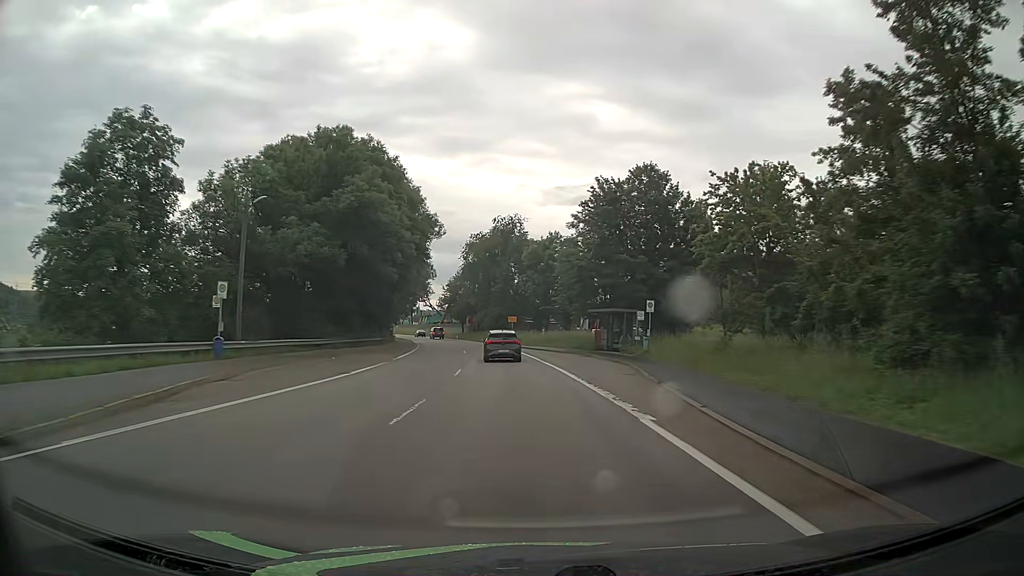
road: primary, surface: asphalt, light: Day
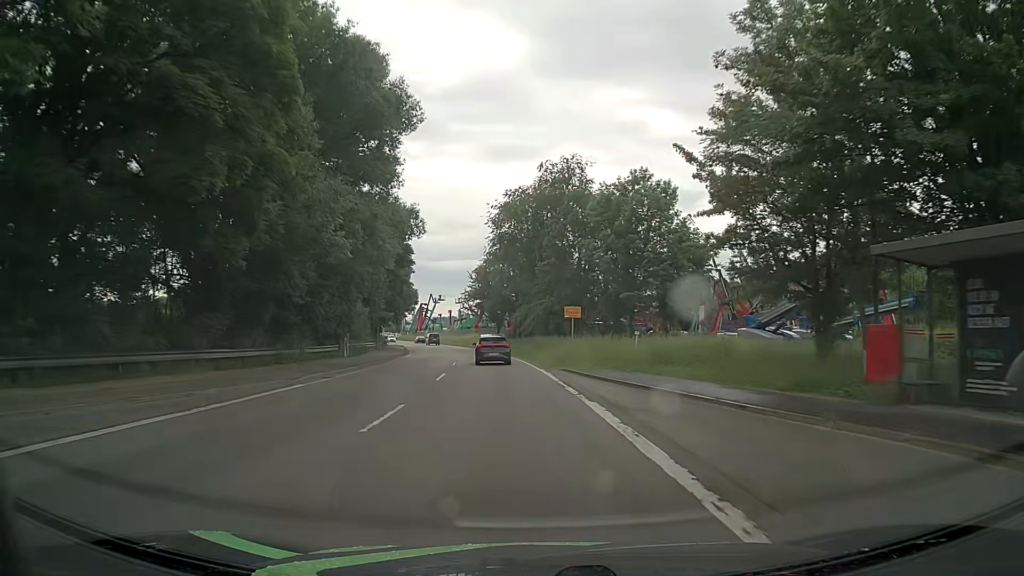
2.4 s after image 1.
(-1.5, +36.3) m; -5°
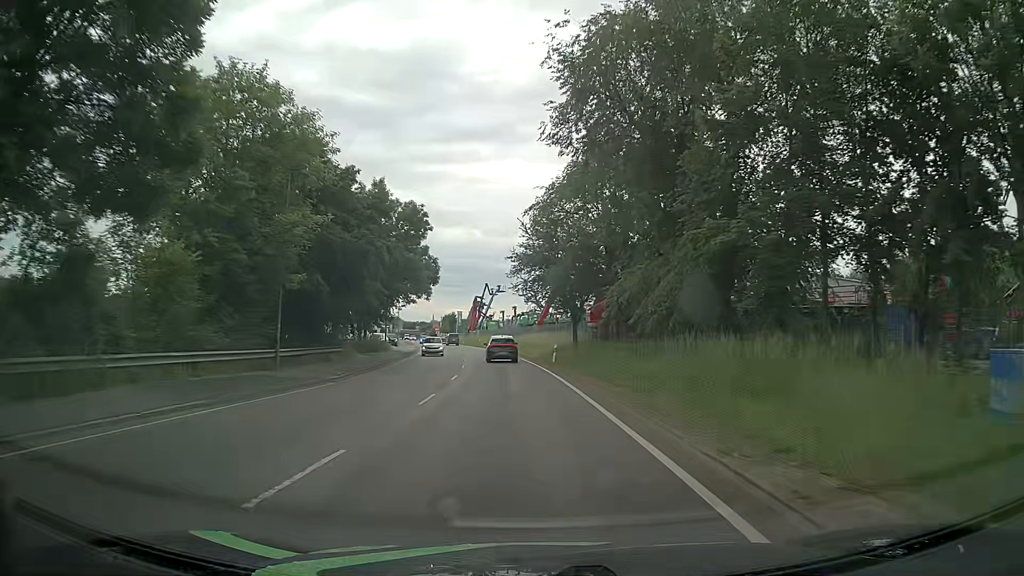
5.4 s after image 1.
(-2.2, +38.6) m; -6°
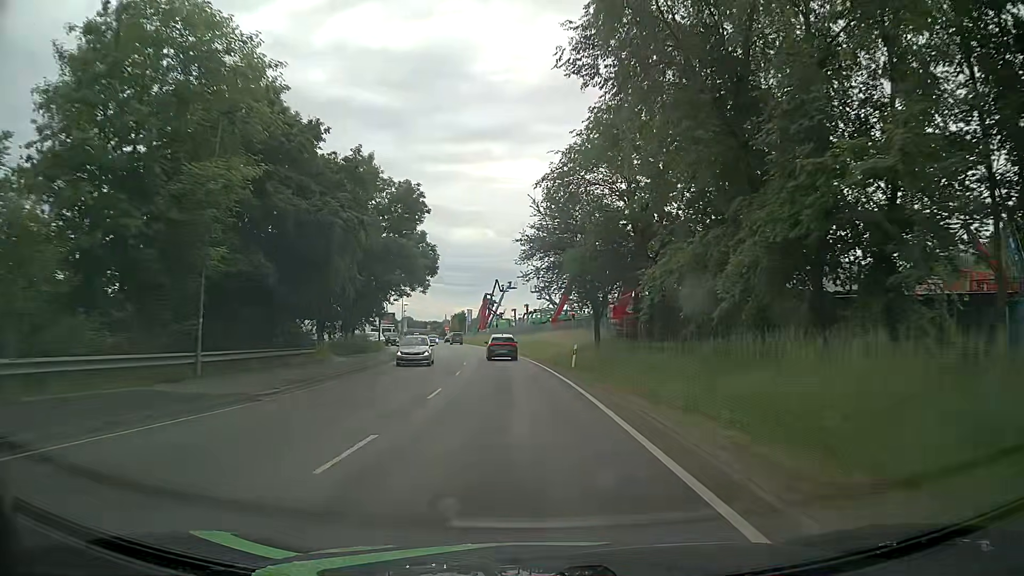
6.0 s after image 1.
(-0.1, +7.6) m; -2°
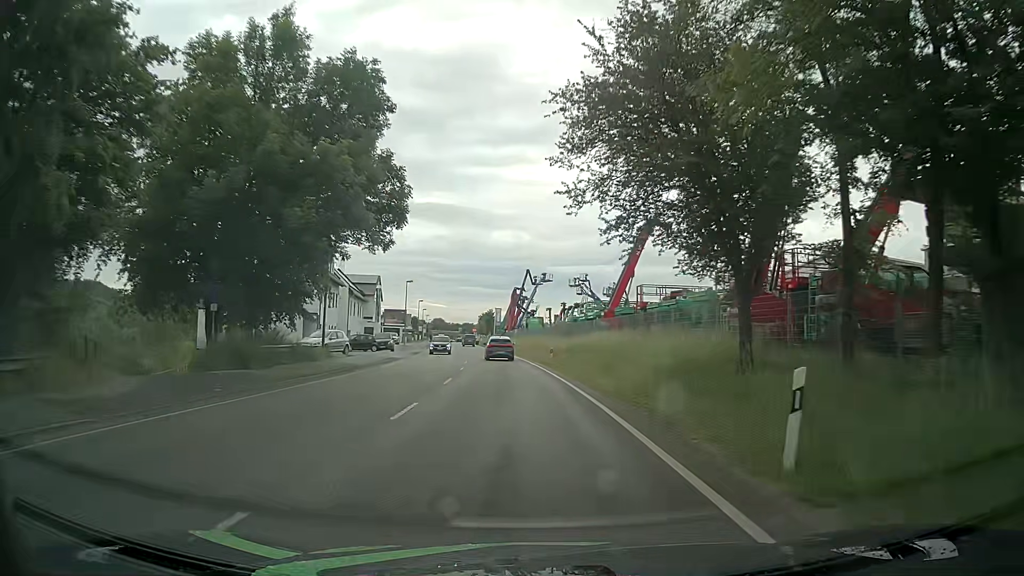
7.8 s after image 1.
(-0.4, +22.9) m; -2°
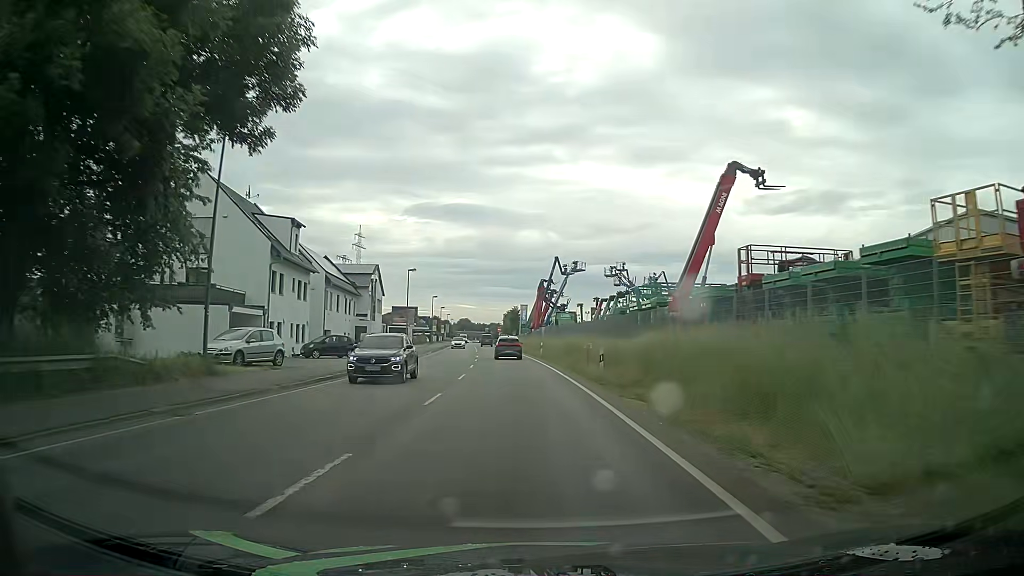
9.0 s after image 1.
(-0.4, +15.3) m; -2°
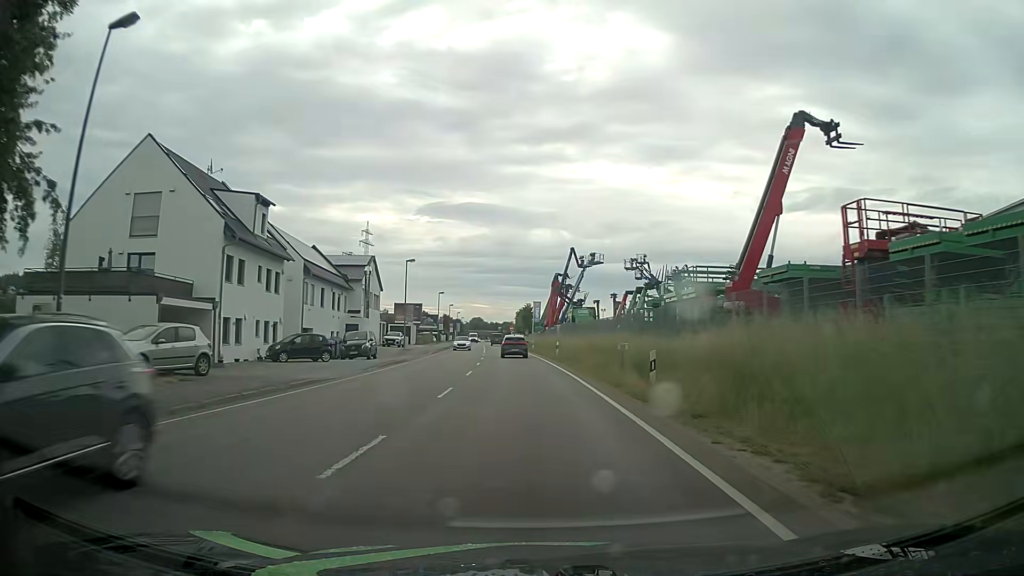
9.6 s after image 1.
(-0.1, +7.6) m; -2°
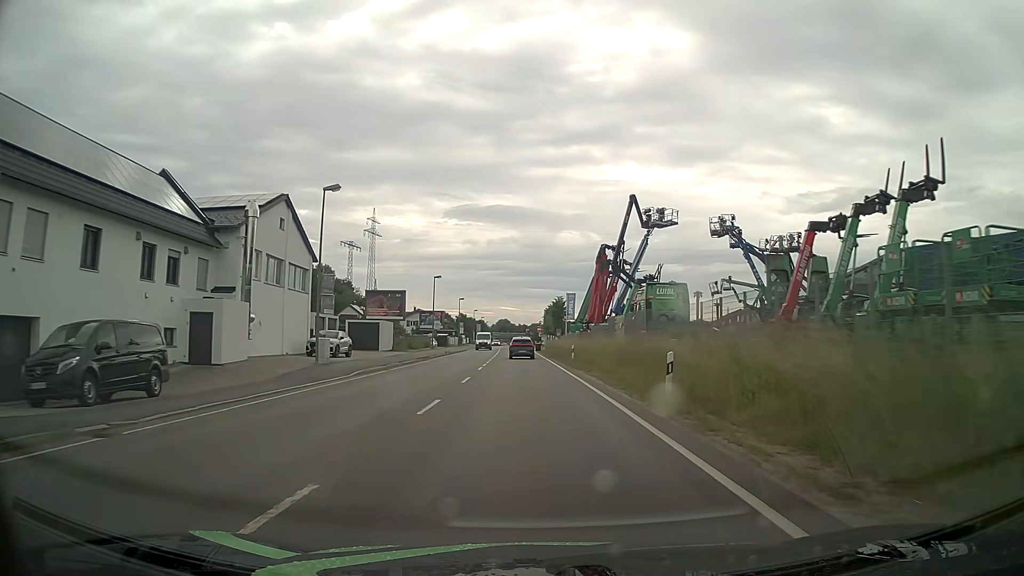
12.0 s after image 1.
(-0.6, +30.4) m; -2°
(0, +10) (0, +20) (0, +30) (-1, +40) (-1, +50) (-2, +60) (-2, +70) (-2, +80) (-2, +90) (-2, +100) m
